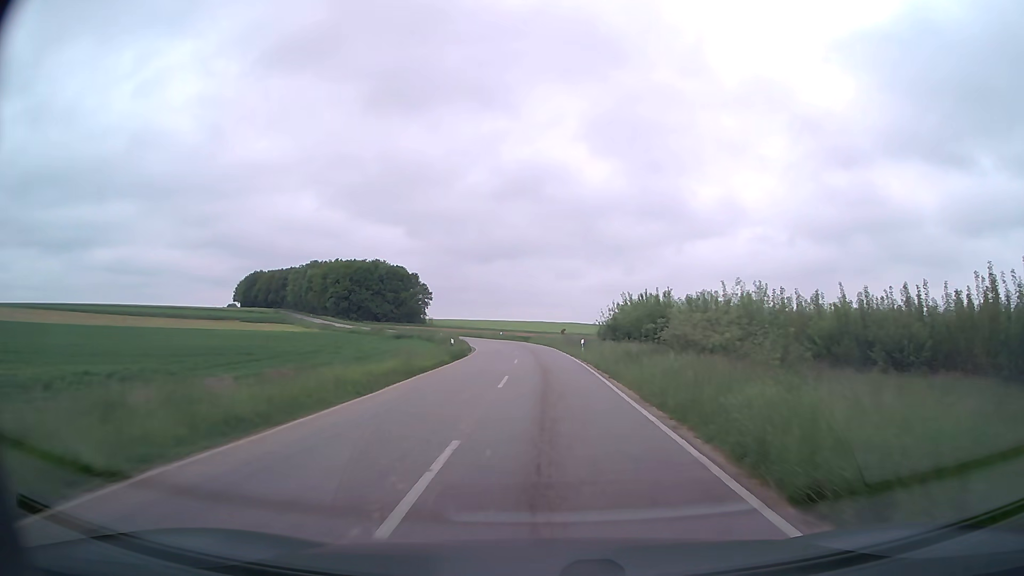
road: tertiary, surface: asphalt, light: Day
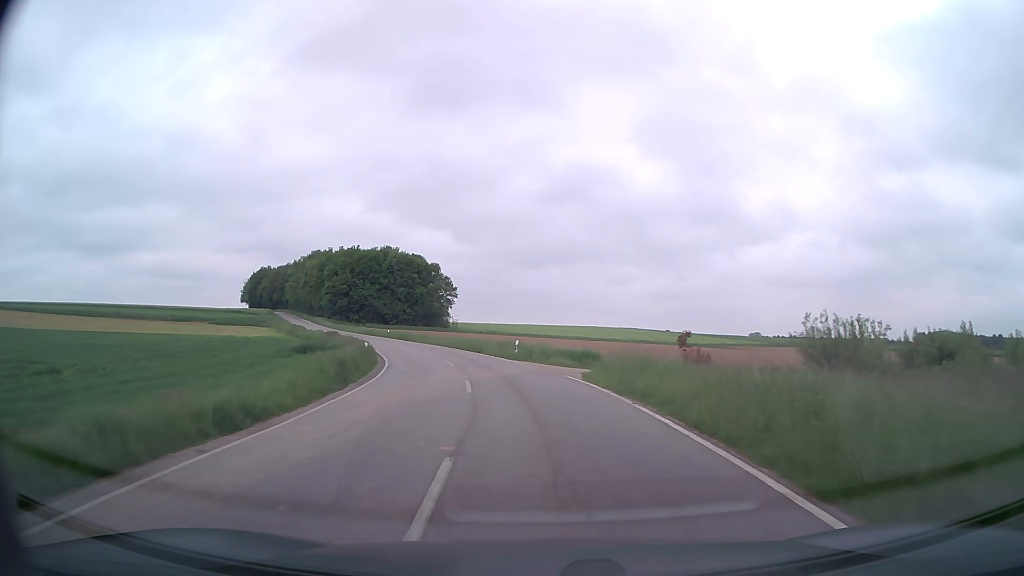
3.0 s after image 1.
(-1.2, +49.4) m; -4°
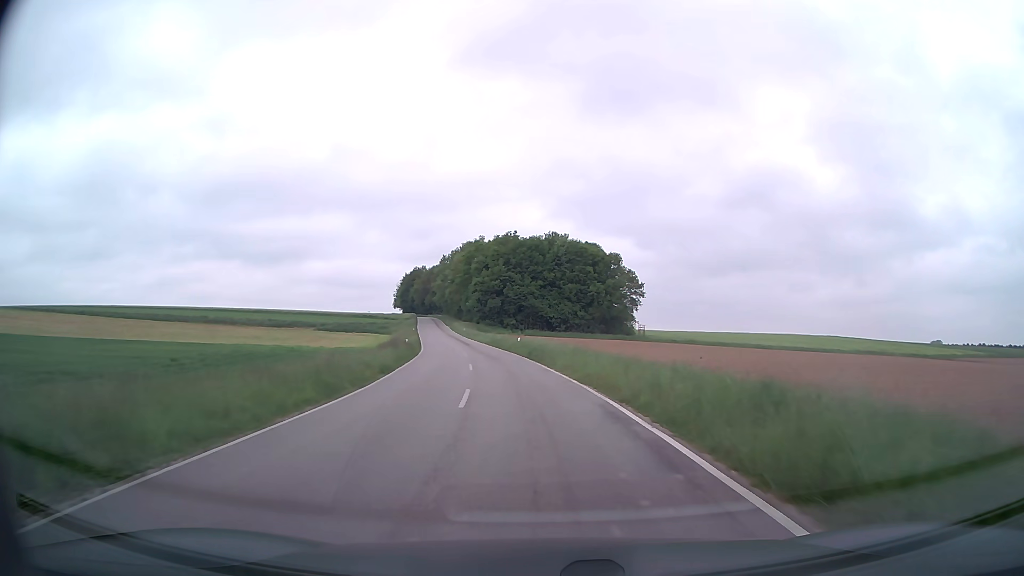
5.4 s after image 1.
(-5.1, +38.7) m; -16°
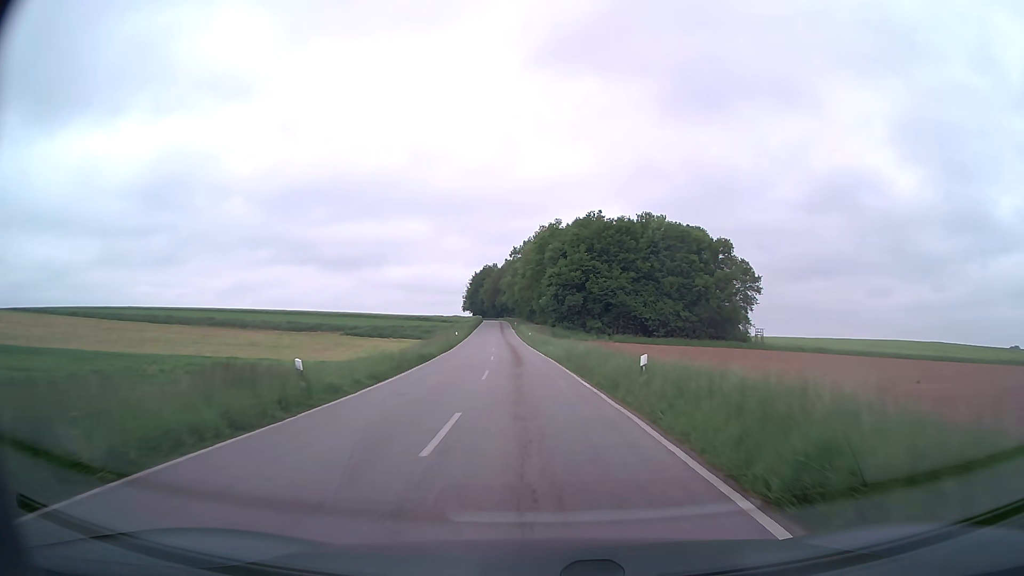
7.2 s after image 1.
(-1.9, +29.2) m; -7°
